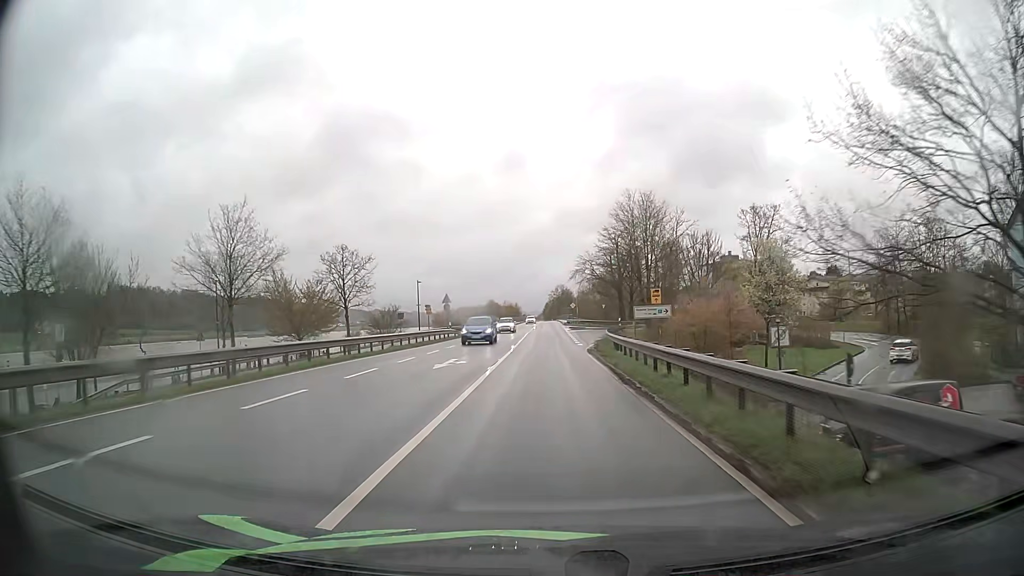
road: primary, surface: asphalt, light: Day
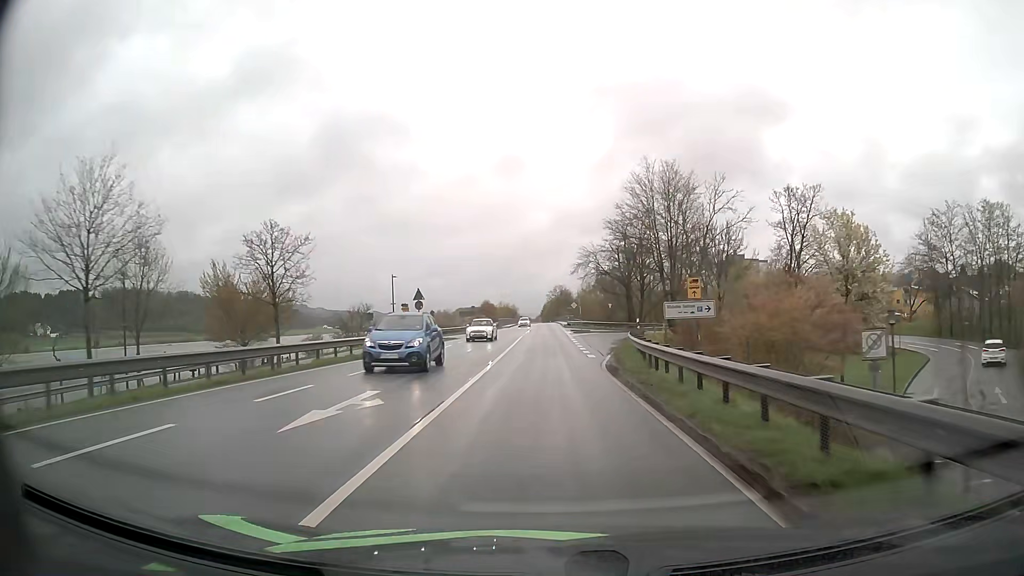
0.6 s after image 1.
(0.0, +11.1) m; 0°
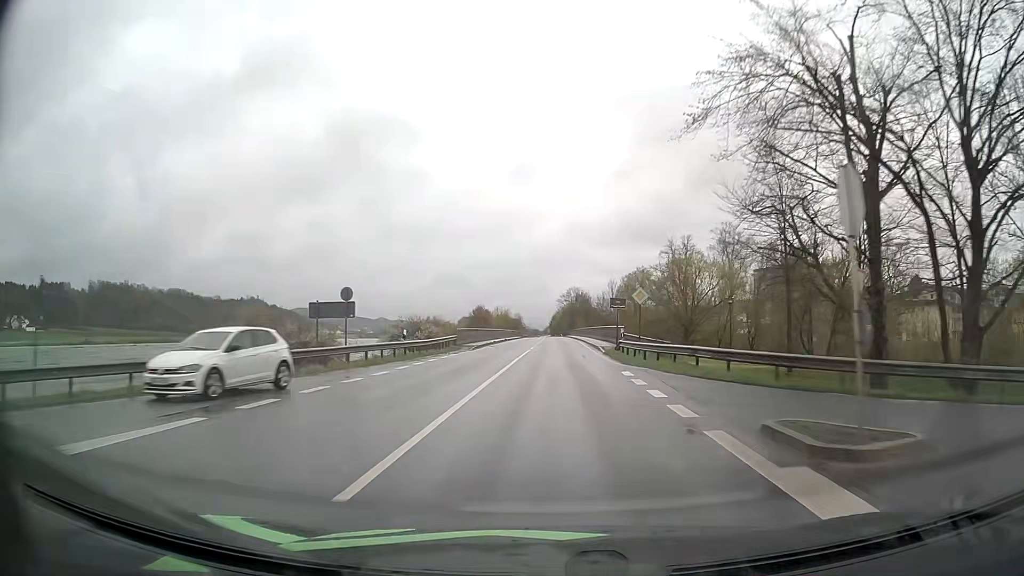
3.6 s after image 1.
(-0.4, +56.6) m; -1°
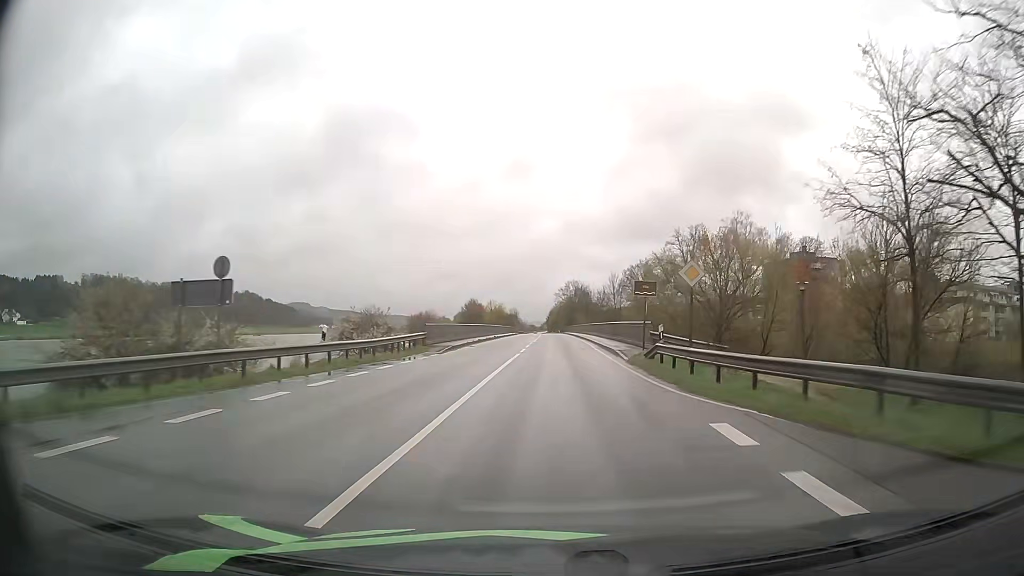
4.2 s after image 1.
(0.0, +11.6) m; 0°
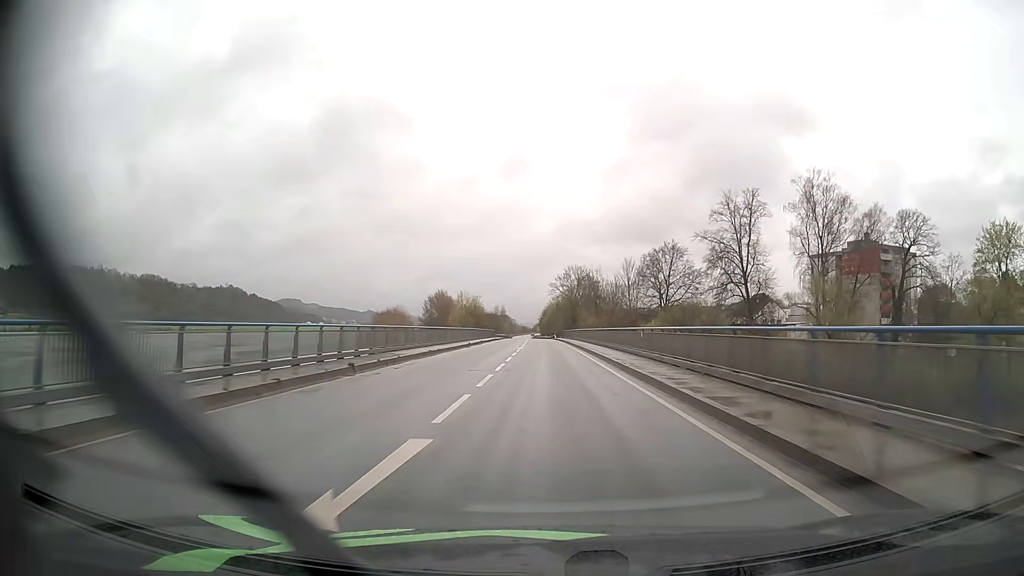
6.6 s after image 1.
(+0.5, +46.9) m; +1°
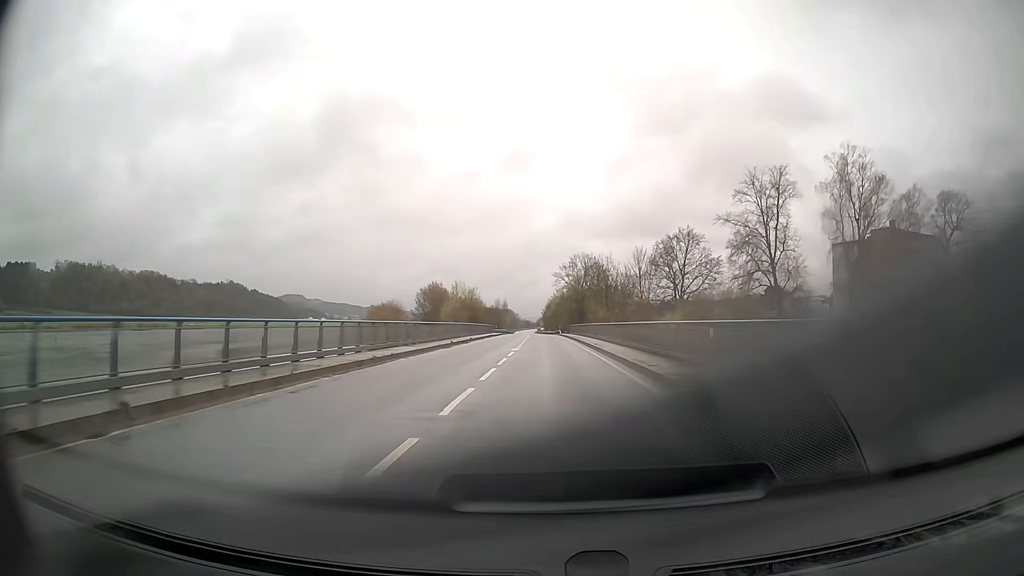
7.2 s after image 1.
(0.0, +11.8) m; 0°
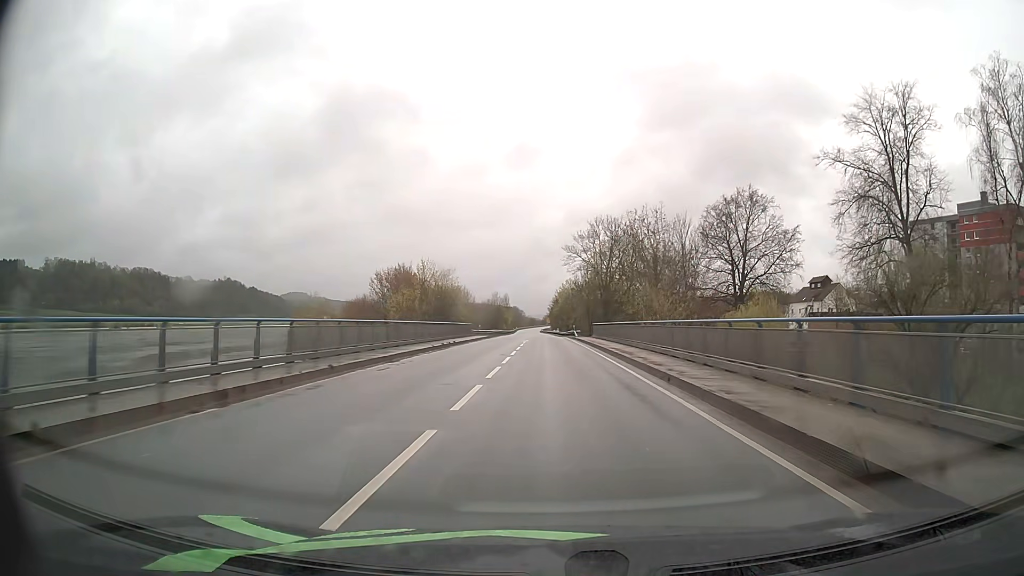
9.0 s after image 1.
(-0.2, +35.7) m; -1°
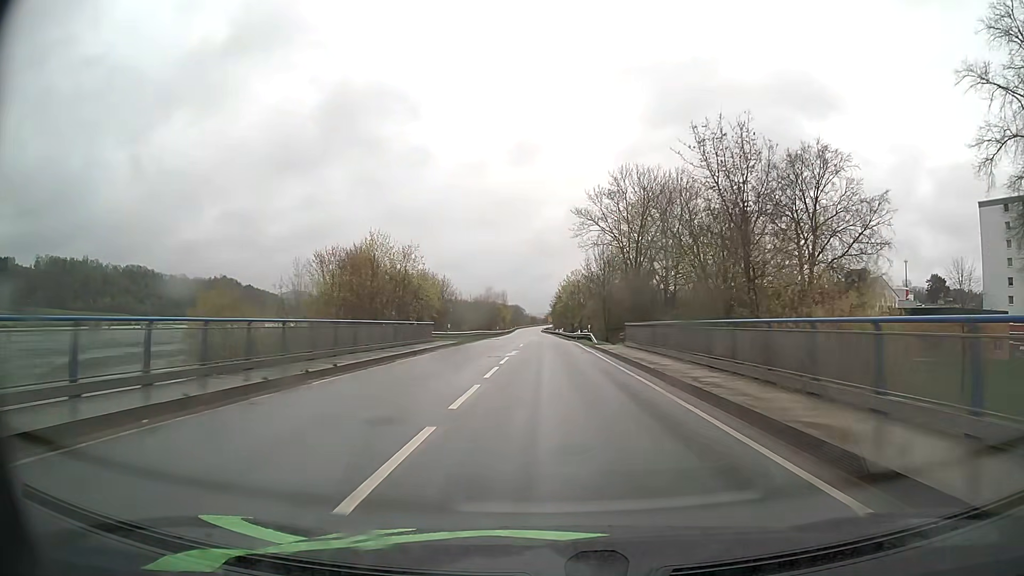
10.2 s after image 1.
(0.0, +23.7) m; 0°
(0, +10) (0, +20) (0, +30) (0, +40) (0, +50) (0, +60) (0, +70) (-1, +80) (-1, +90) (-1, +100) m
